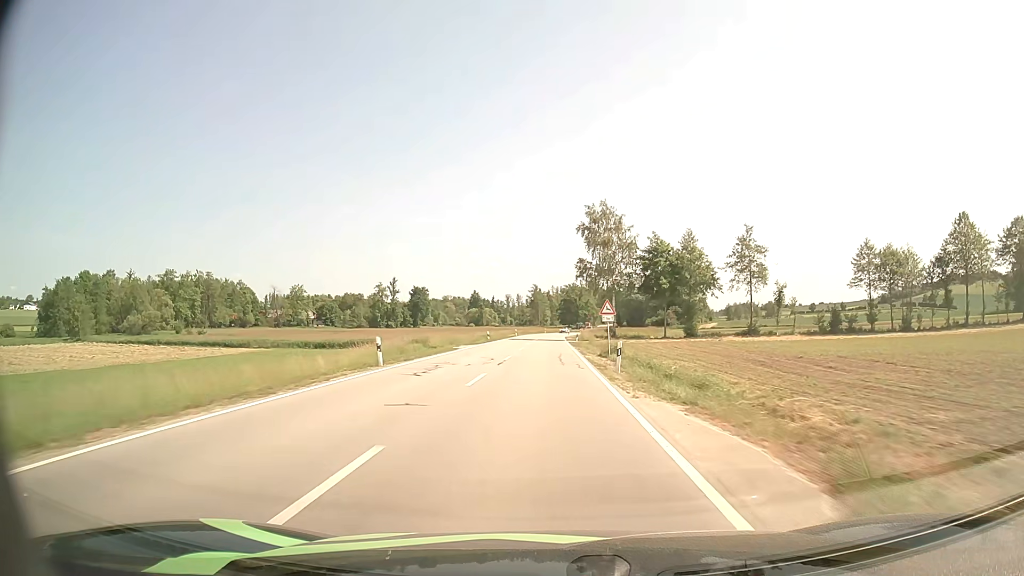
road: secondary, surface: asphalt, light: Day
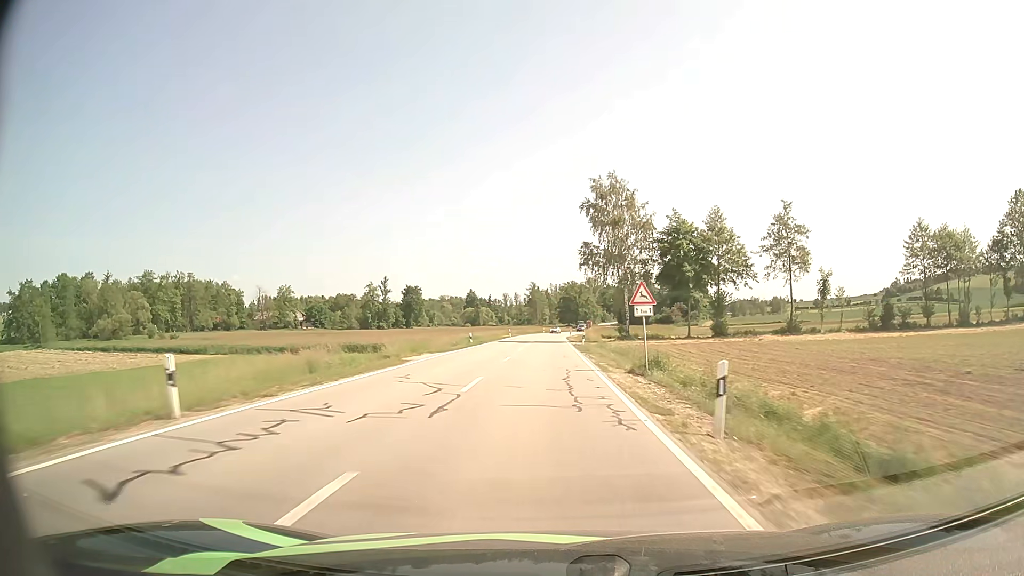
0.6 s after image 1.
(0.0, +13.0) m; 0°
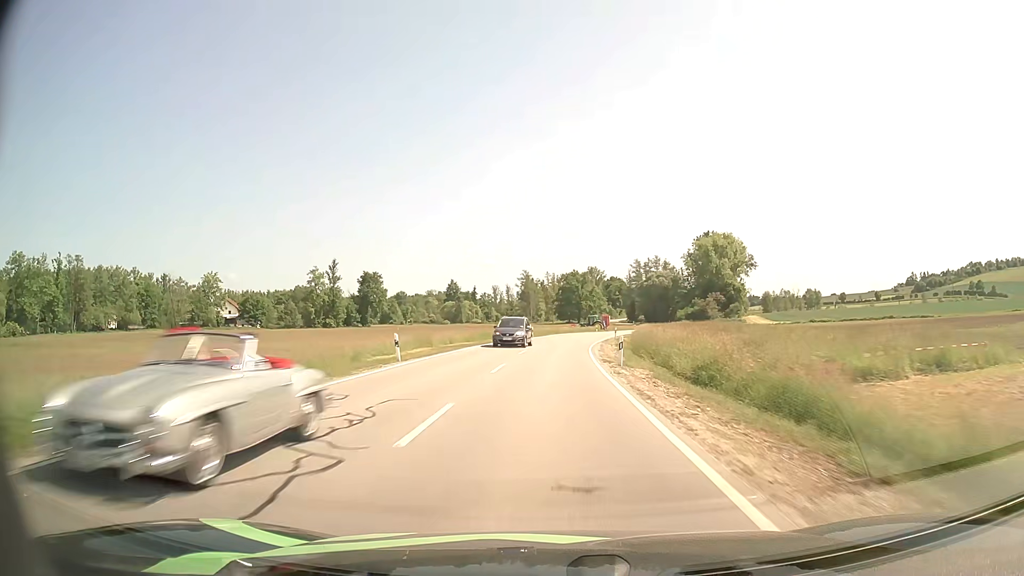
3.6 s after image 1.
(0.0, +64.3) m; 0°
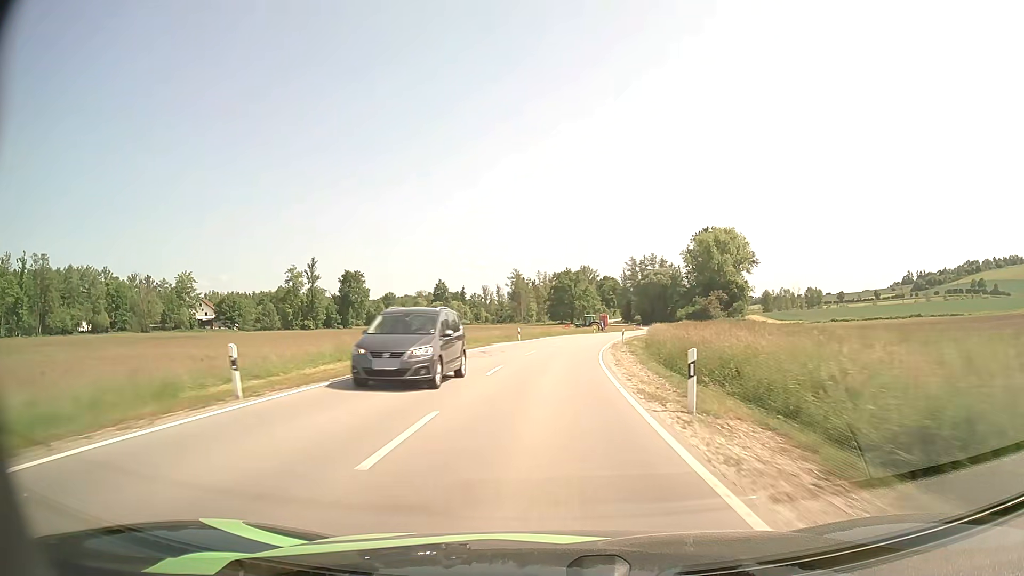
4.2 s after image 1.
(0.0, +12.6) m; +1°
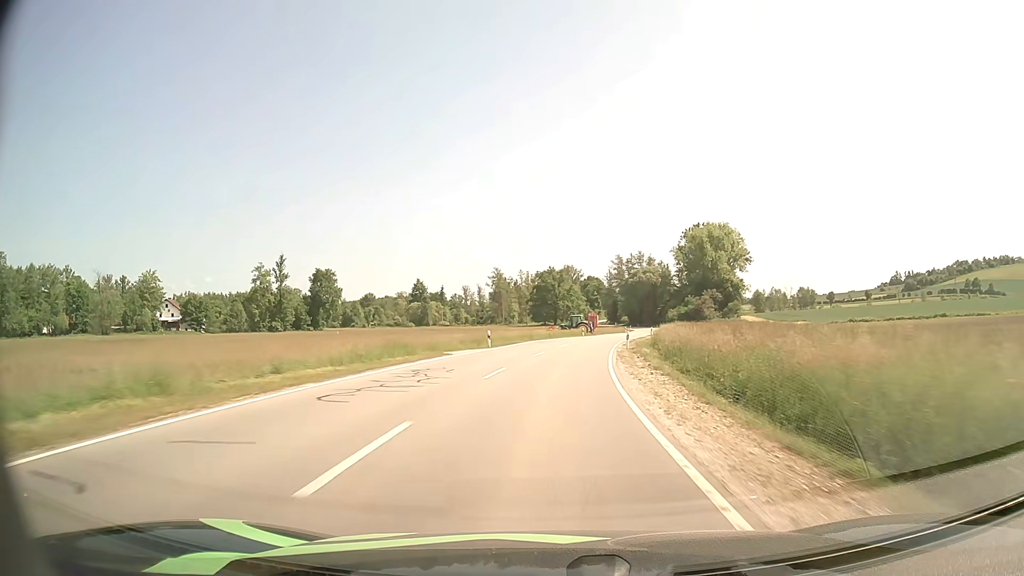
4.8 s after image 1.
(+0.1, +12.5) m; +1°
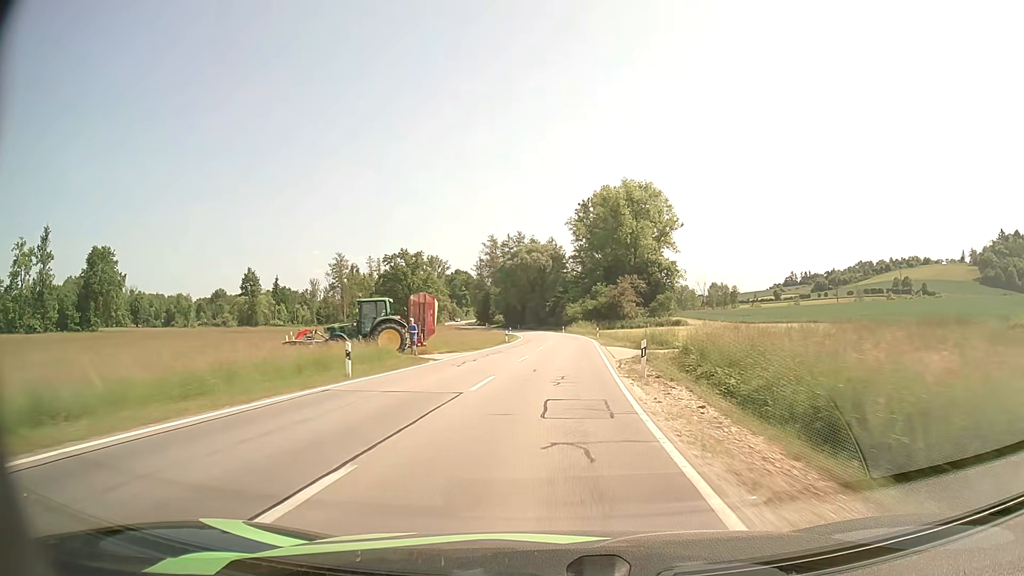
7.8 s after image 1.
(+5.8, +59.6) m; +11°
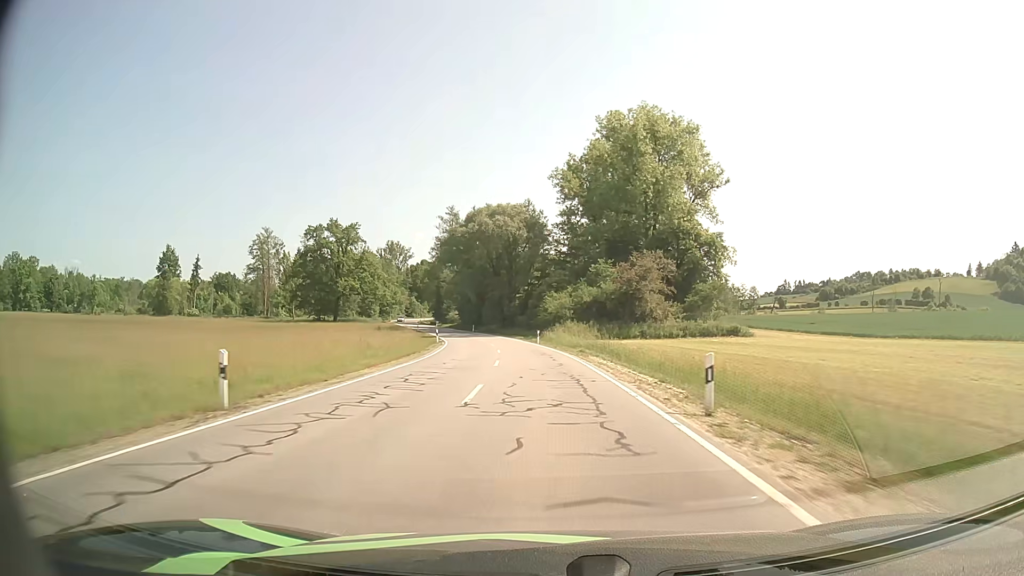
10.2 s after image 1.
(+1.4, +48.3) m; +2°
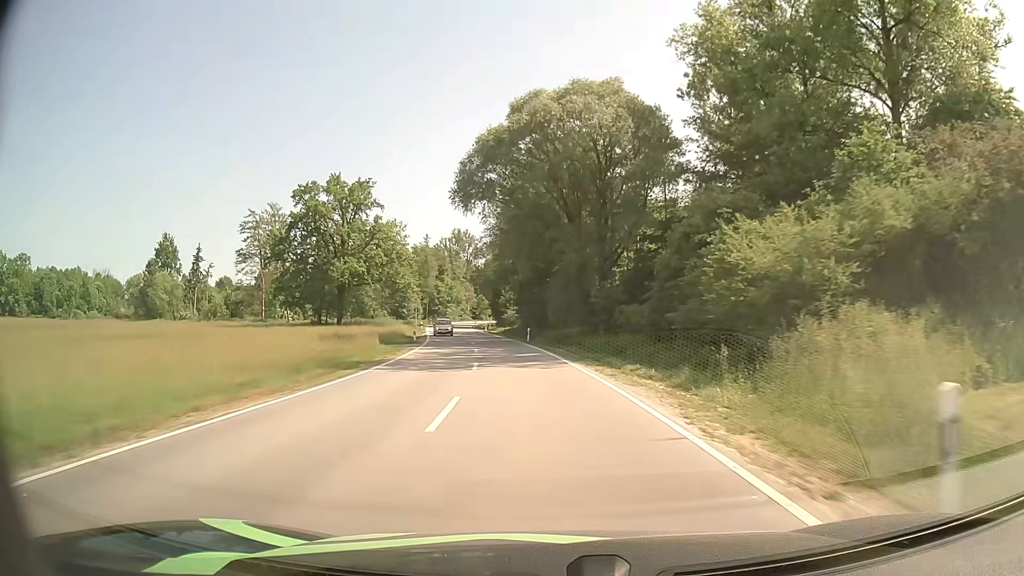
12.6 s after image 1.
(-2.7, +49.3) m; -8°
(0, +10) (-1, +20) (-2, +30) (-3, +40) (-4, +50) (-6, +60) (-8, +69) (-9, +79) (-11, +89) (-13, +99) m
